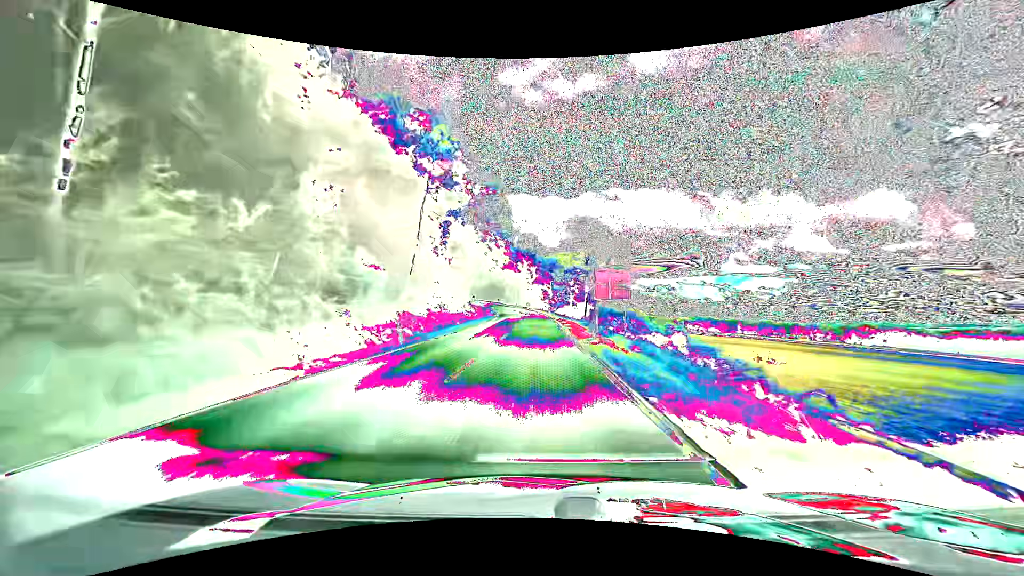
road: tertiary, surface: asphalt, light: Day
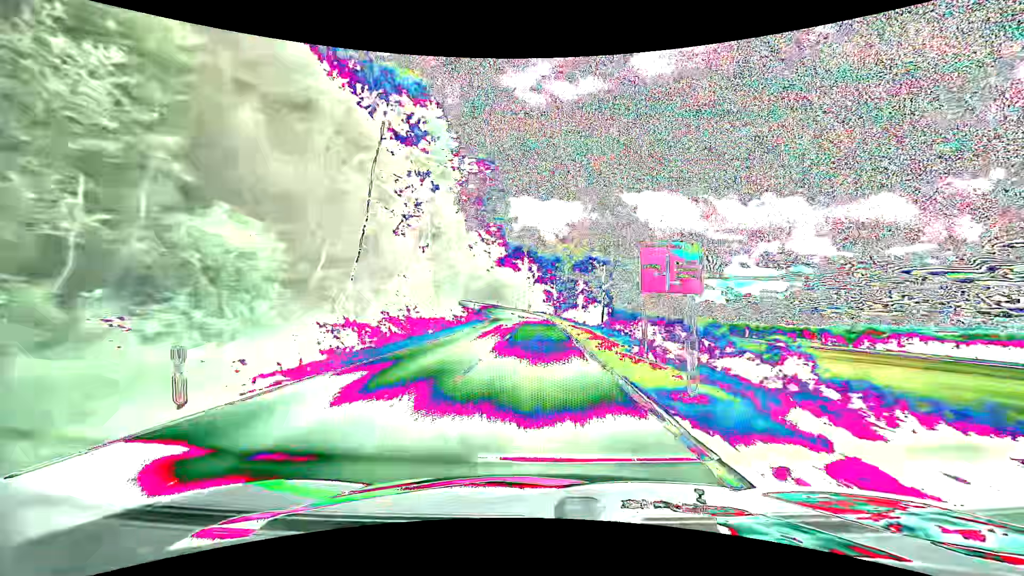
(0.0, +12.5) m; 0°
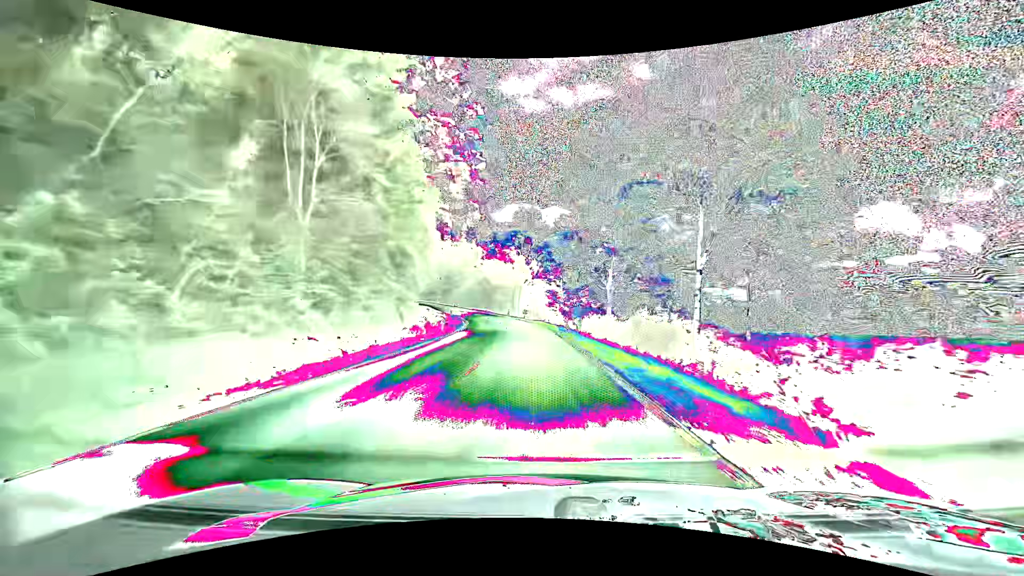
(0.0, +24.6) m; 0°
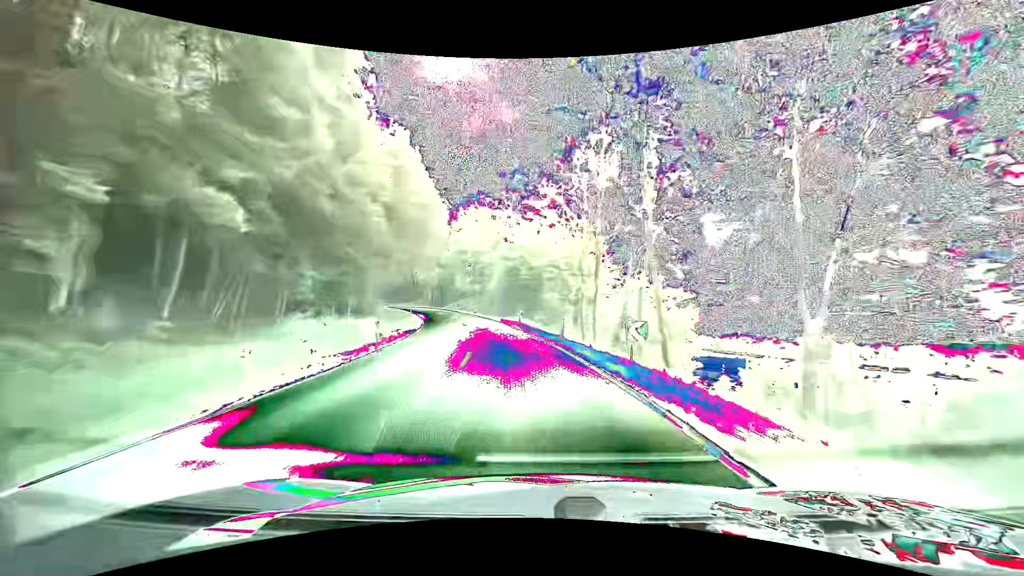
(-2.0, +47.7) m; -8°
